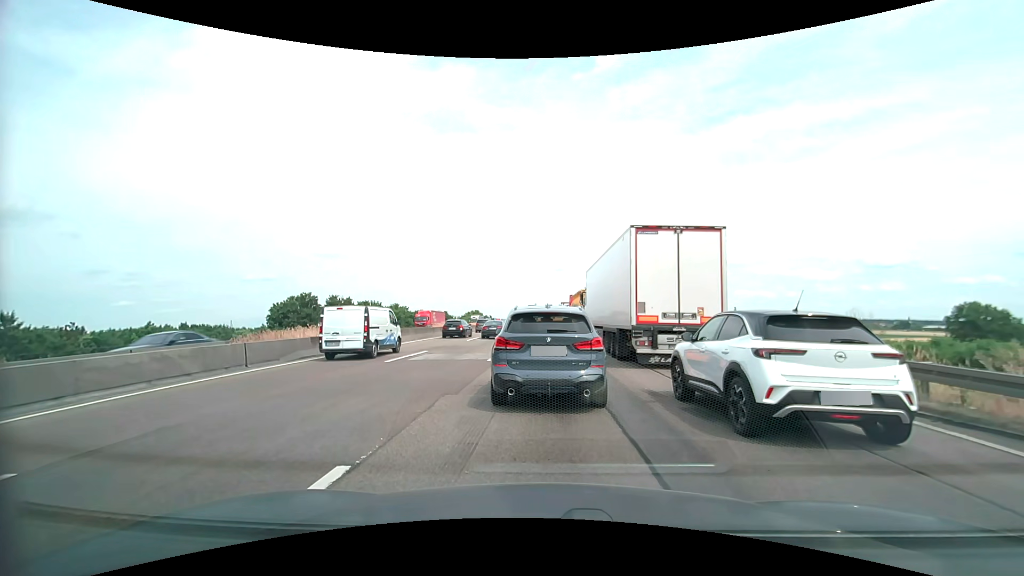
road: motorway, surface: asphalt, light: Day
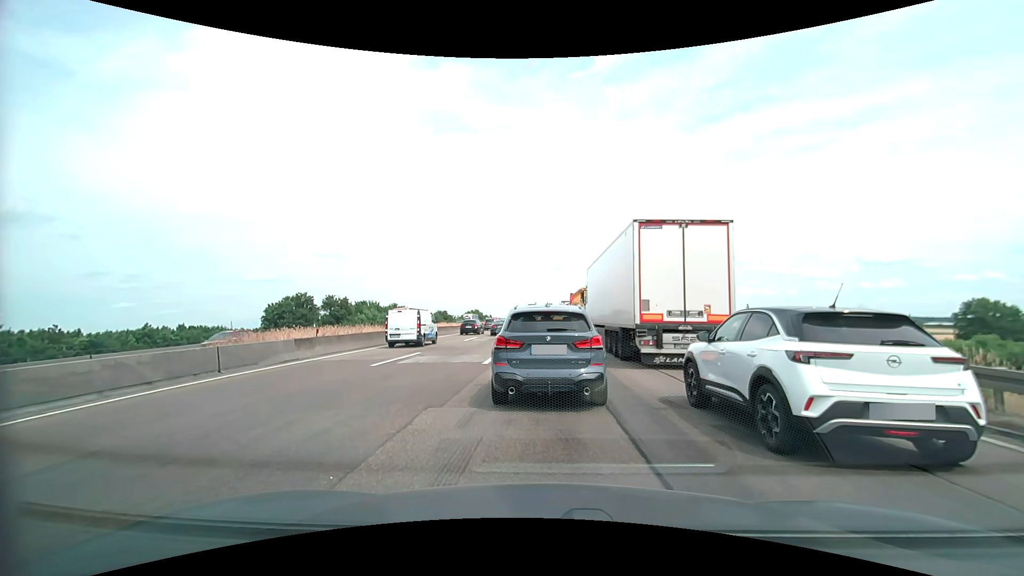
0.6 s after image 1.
(0.0, +1.4) m; 0°
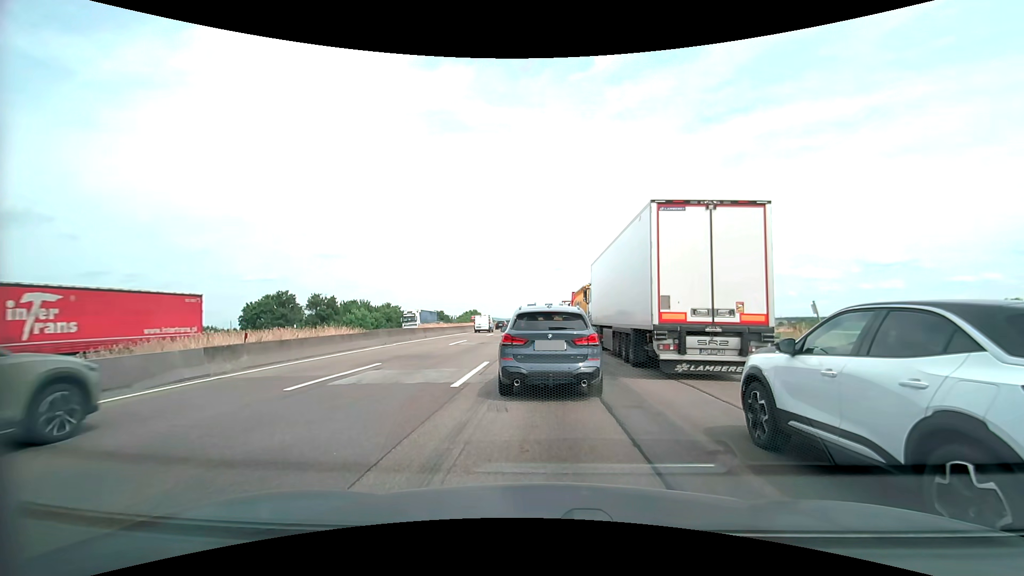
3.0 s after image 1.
(-0.1, +5.2) m; 0°
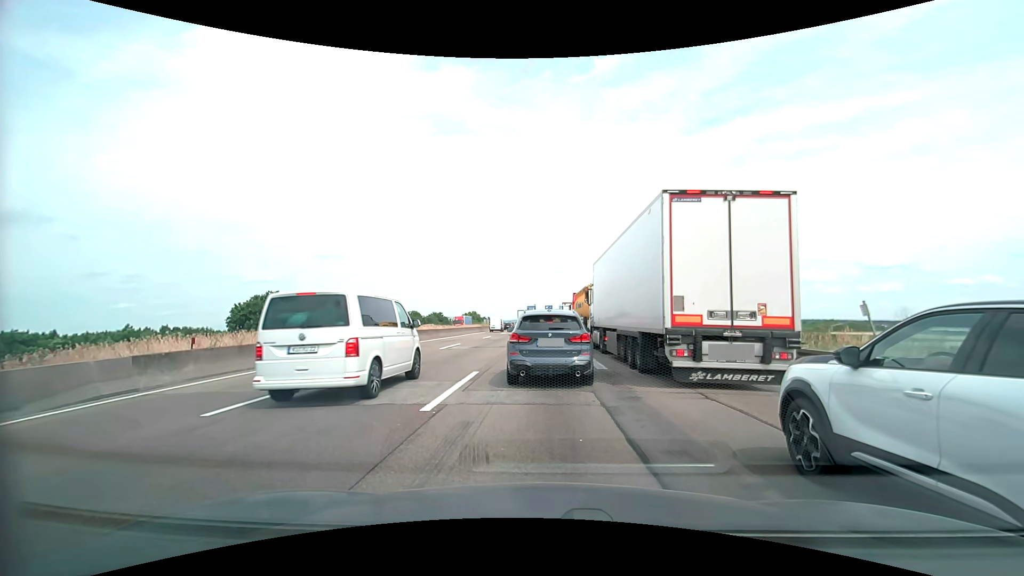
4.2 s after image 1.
(0.0, +2.5) m; 0°
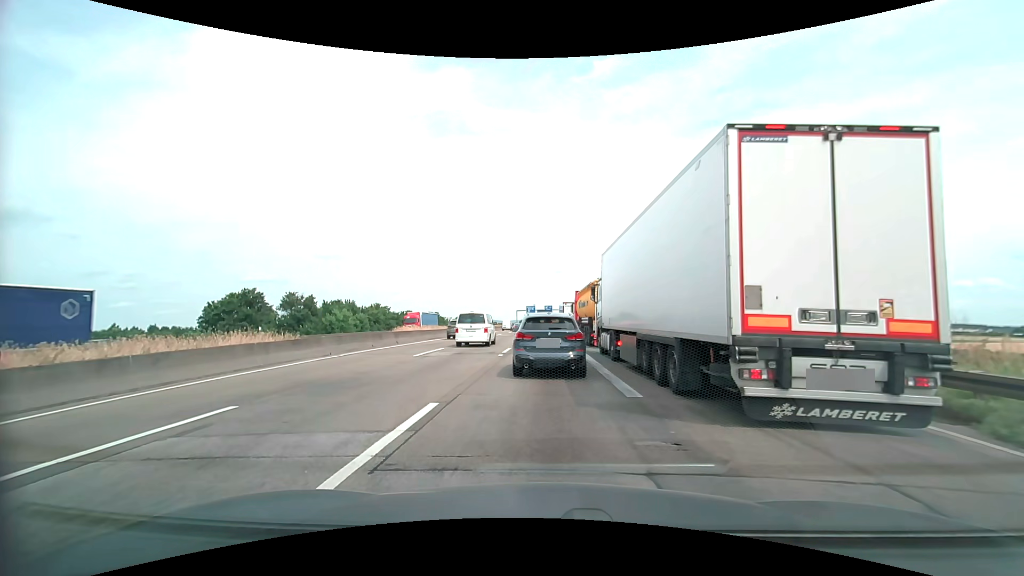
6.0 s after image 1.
(0.0, +5.3) m; 0°
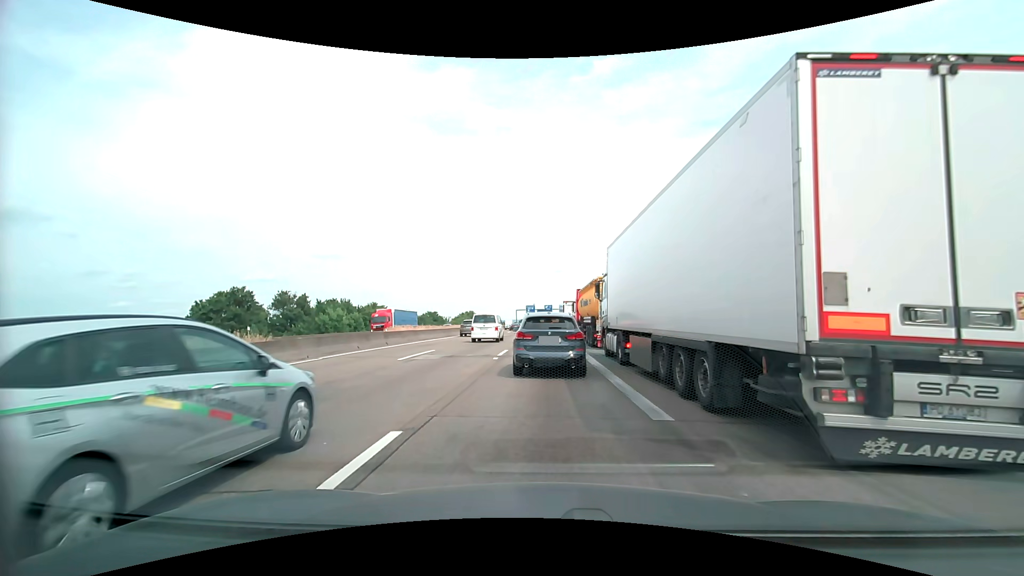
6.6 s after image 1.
(0.0, +2.2) m; 0°
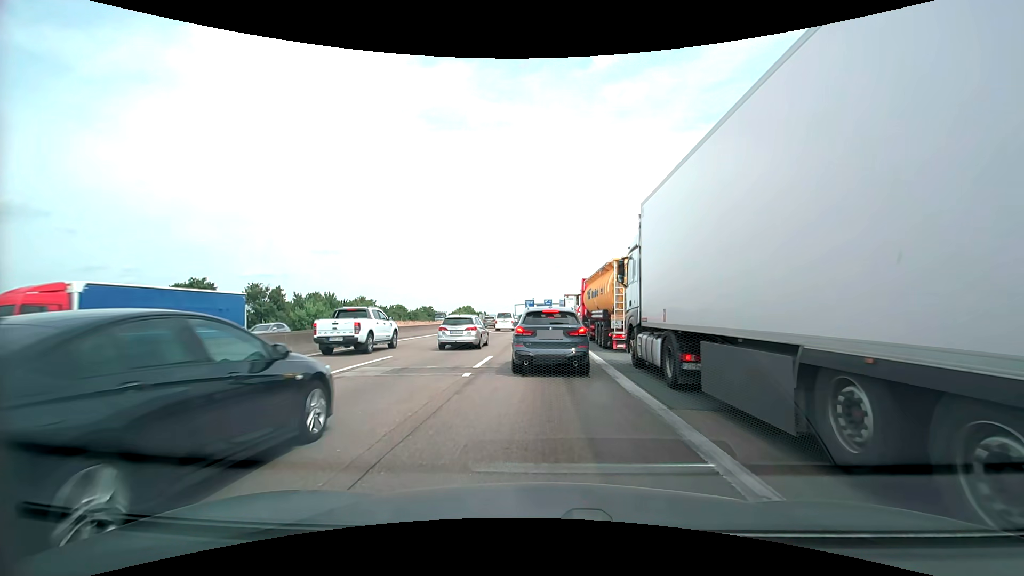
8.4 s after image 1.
(0.0, +6.9) m; +1°
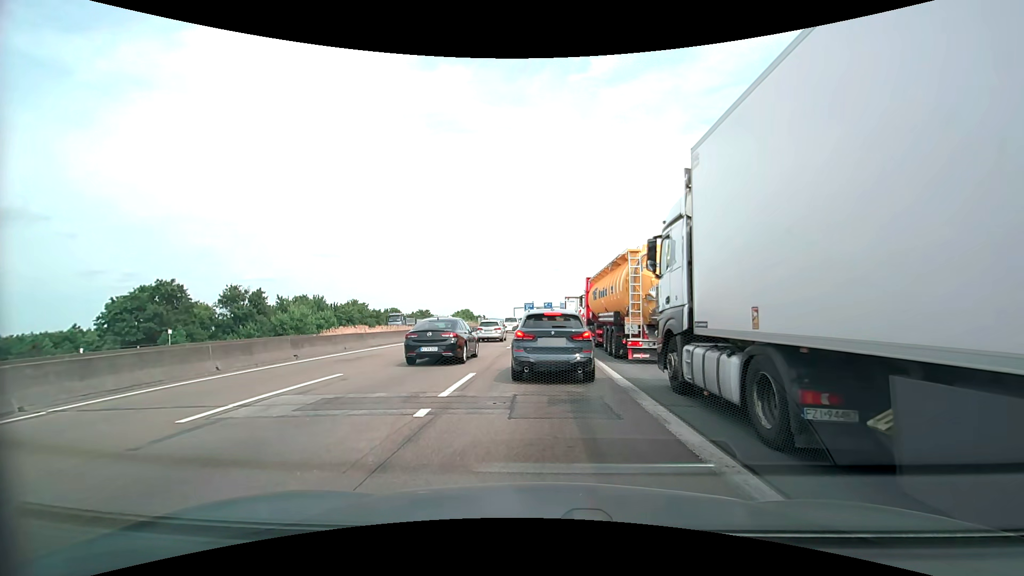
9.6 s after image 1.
(-0.1, +4.3) m; 0°
